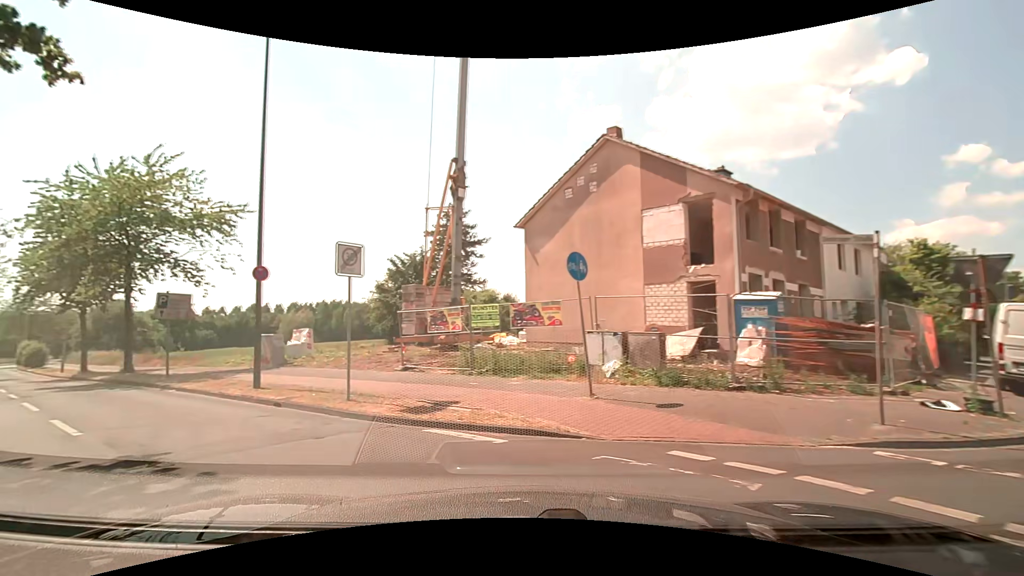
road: residential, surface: asphalt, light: Day
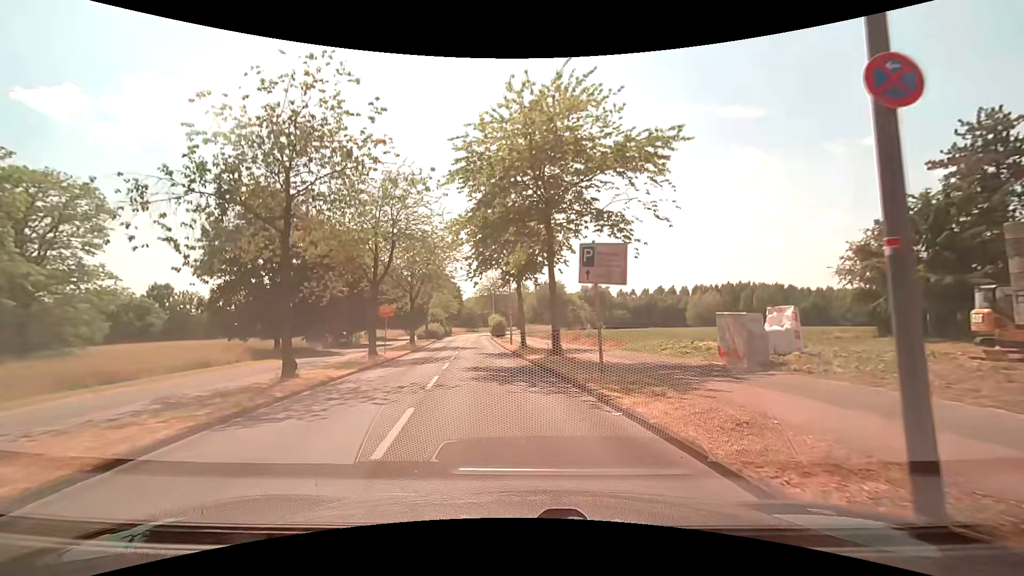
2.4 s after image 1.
(-5.3, +9.3) m; -44°
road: unclassified
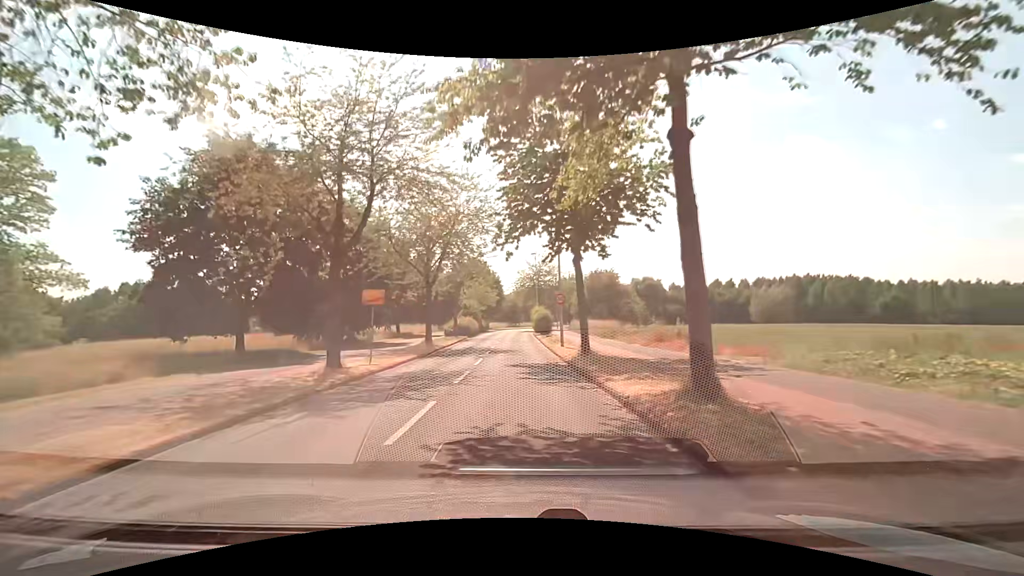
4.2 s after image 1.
(-0.8, +11.6) m; -7°
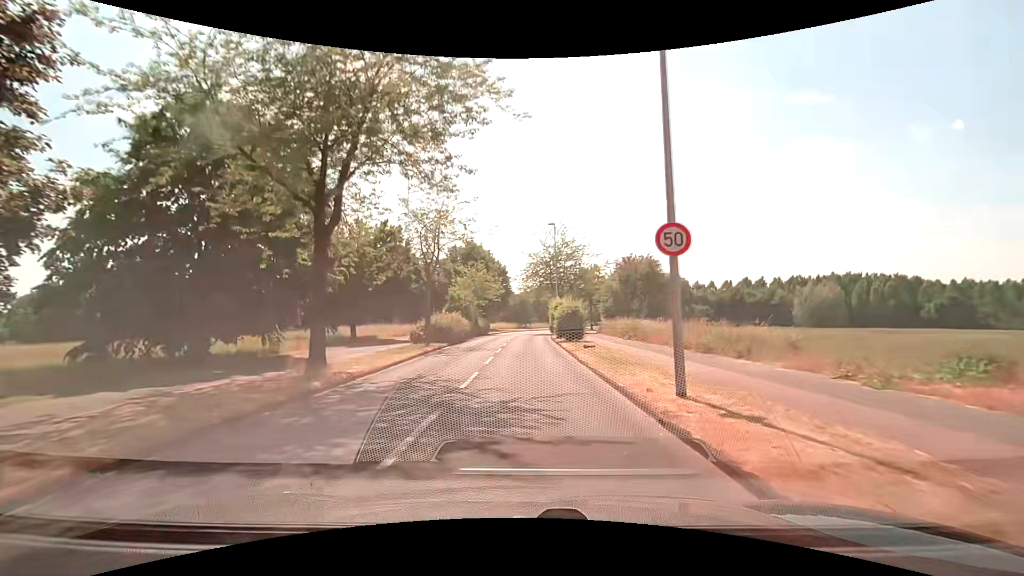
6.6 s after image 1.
(-0.3, +19.5) m; -1°
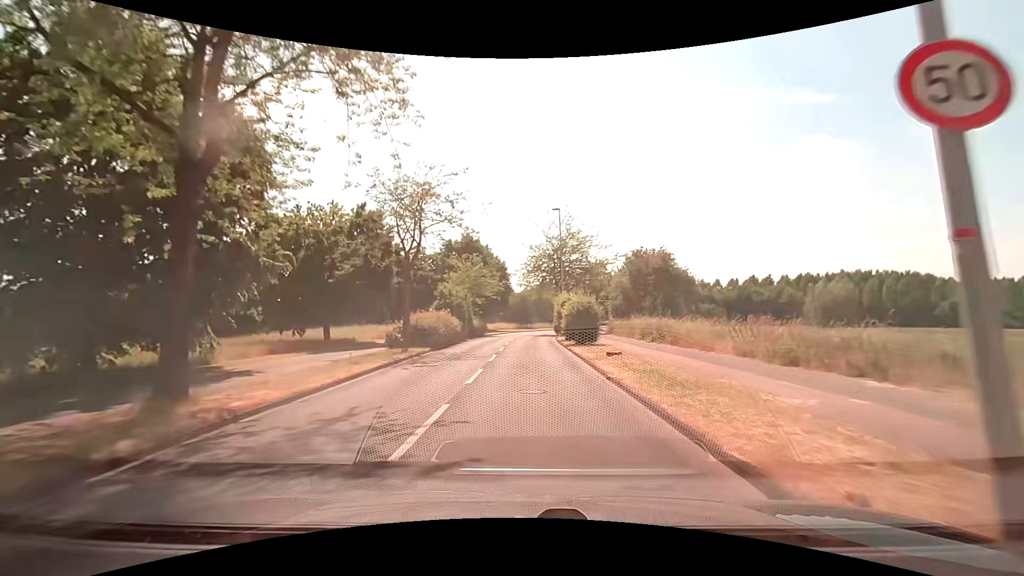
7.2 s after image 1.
(0.0, +5.7) m; 0°
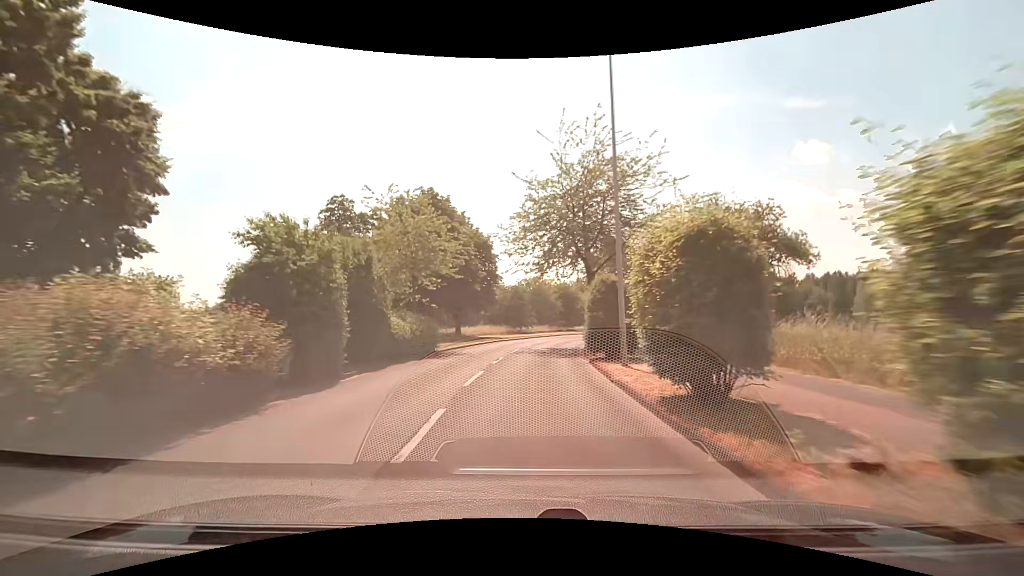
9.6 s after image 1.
(+0.2, +24.6) m; +1°
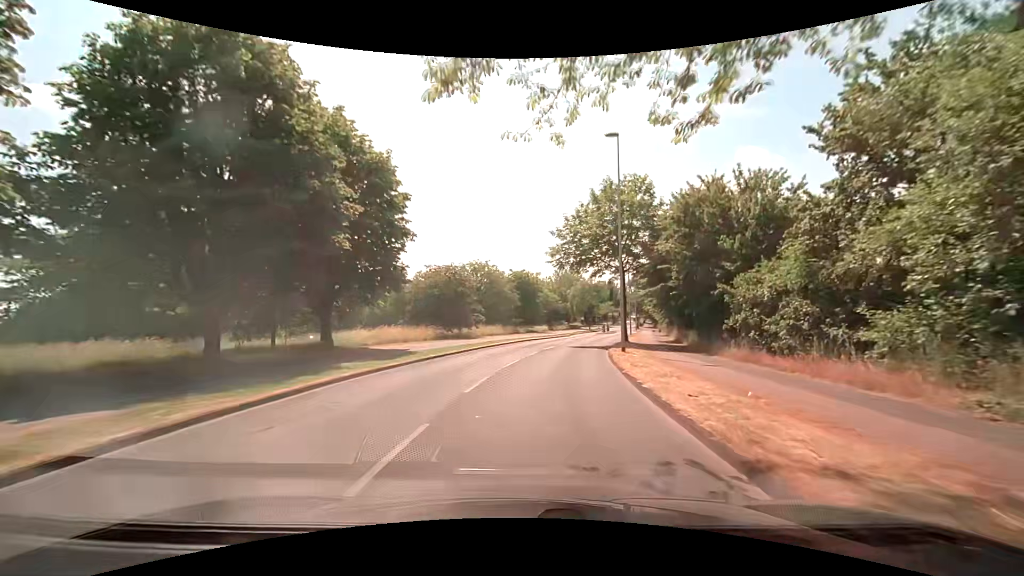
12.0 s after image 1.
(+0.8, +25.4) m; +5°
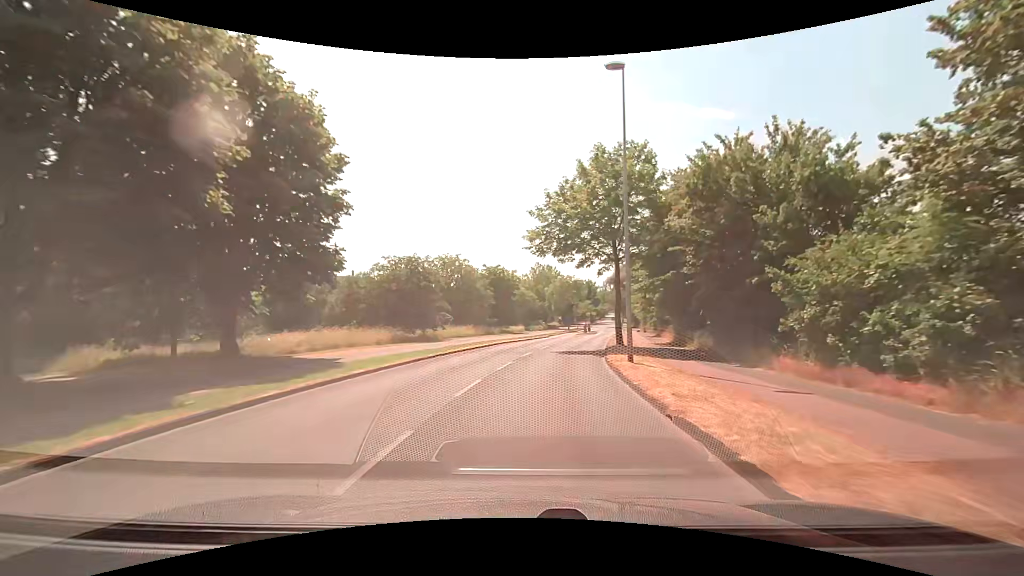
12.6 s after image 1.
(+0.1, +6.5) m; +3°
(0, +10) (+1, +20) (+3, +30) (+5, +40) (+7, +49) (+9, +59) (+11, +69) (+13, +79) (+15, +89) (+16, +99) m
